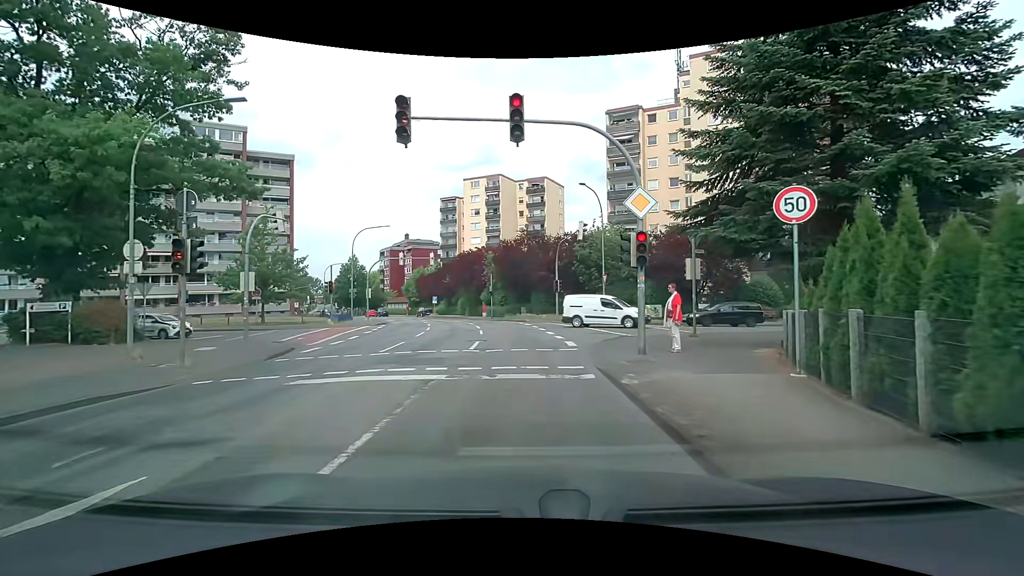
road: secondary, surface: asphalt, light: Day
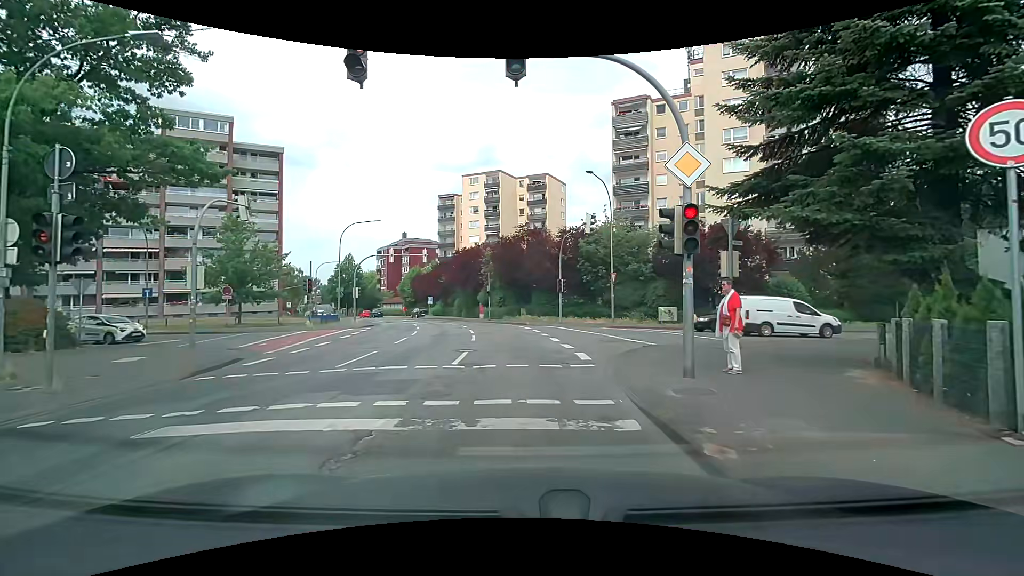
(0.0, +3.4) m; -1°
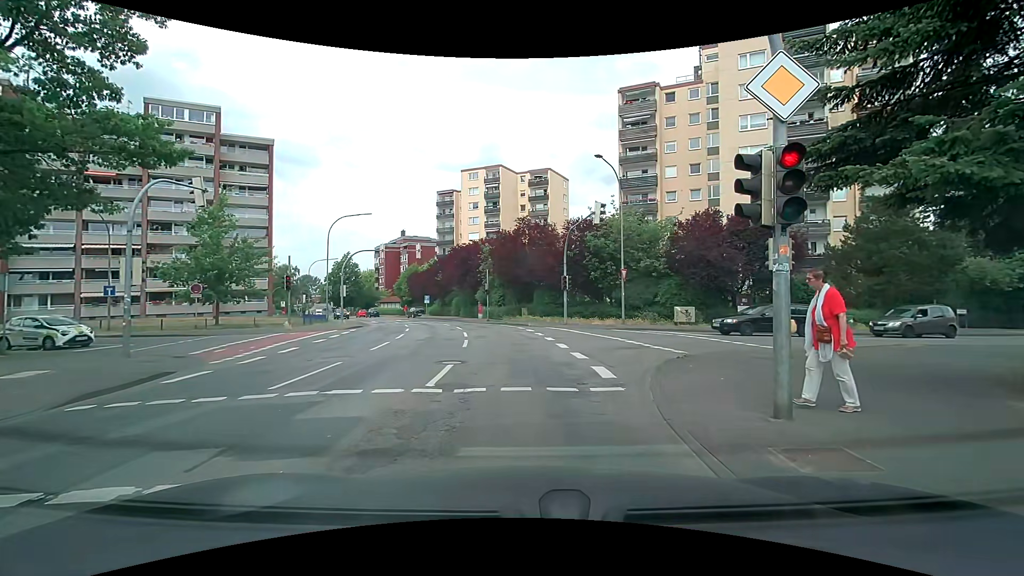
(0.0, +3.0) m; +1°
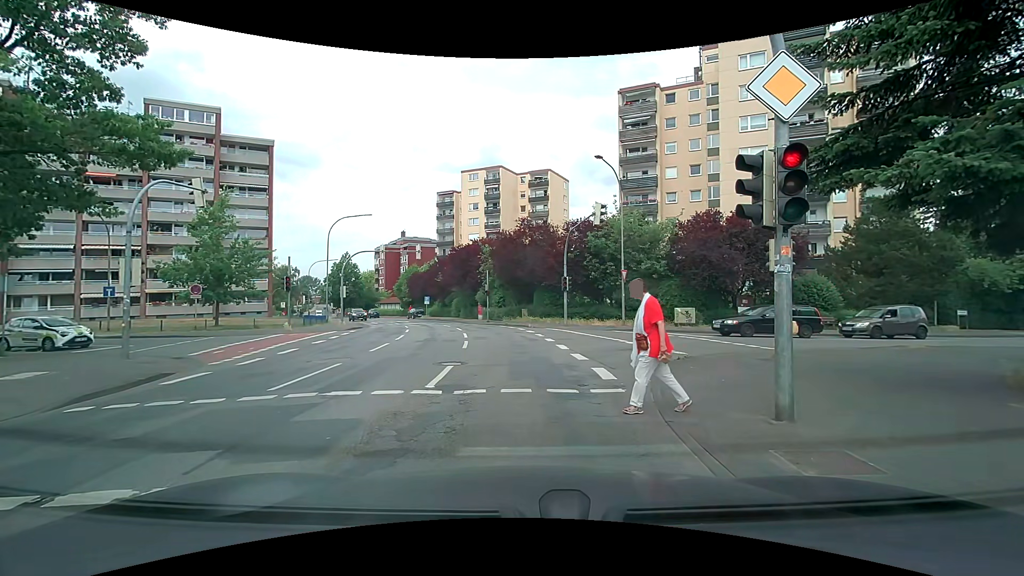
(0.0, +0.1) m; 0°
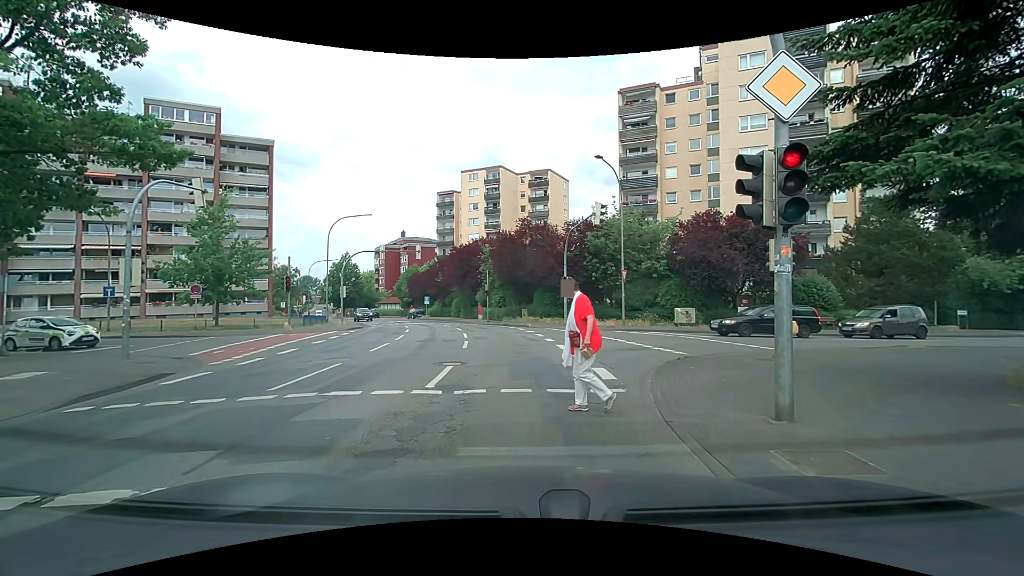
(0.0, 0.0) m; 0°
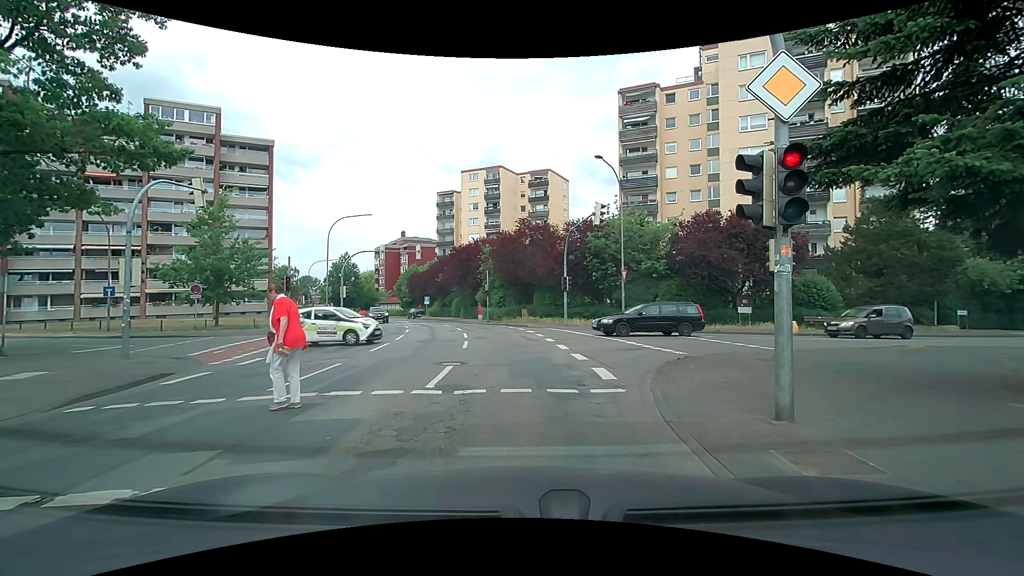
(0.0, 0.0) m; 0°
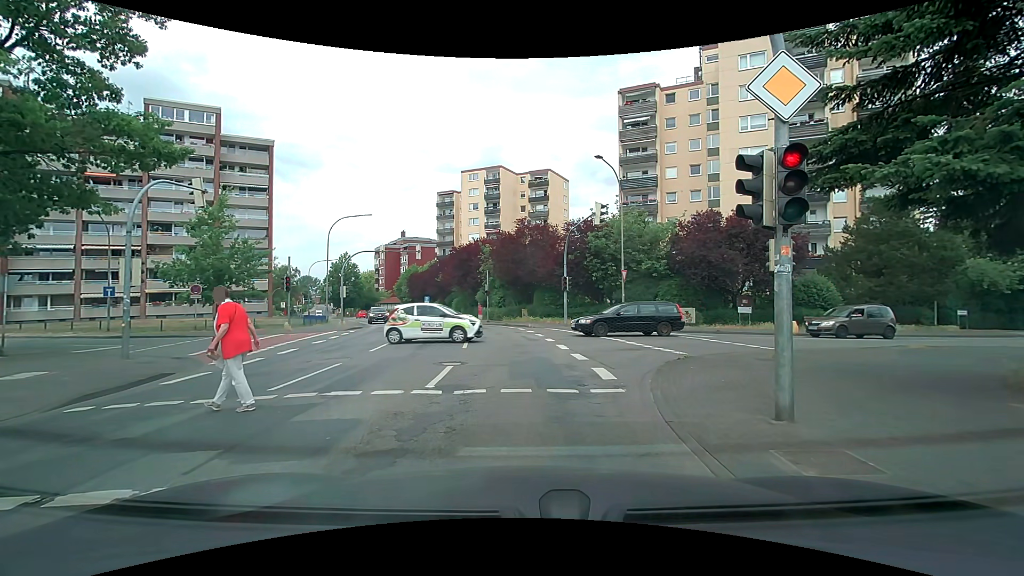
(0.0, 0.0) m; 0°
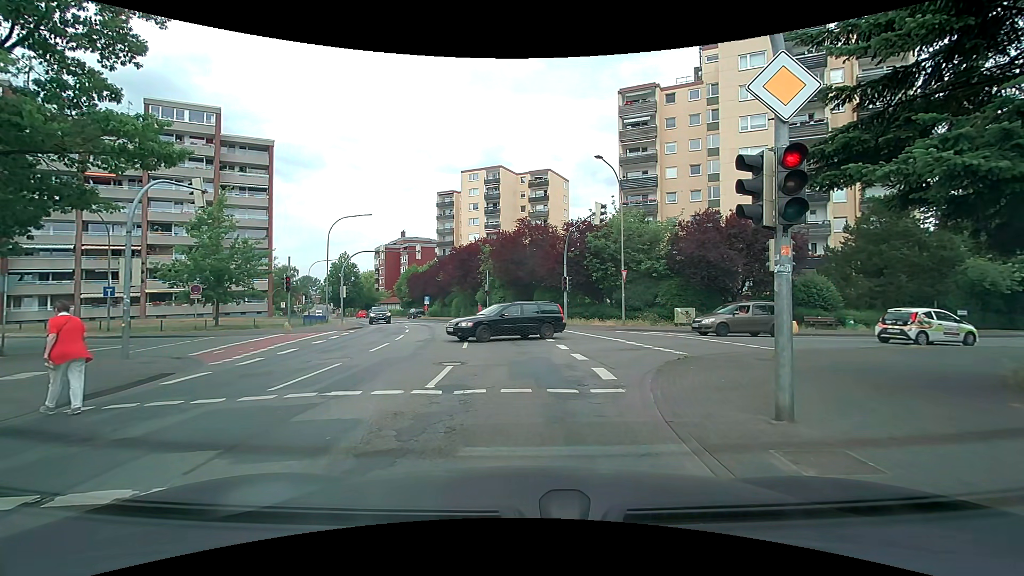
(0.0, 0.0) m; 0°
(0, +10) (-1, +20) (-2, +30) (-4, +40) (-8, +49) (-11, +58) (-16, +67) (-21, +76) (-26, +84) (-32, +93) m
